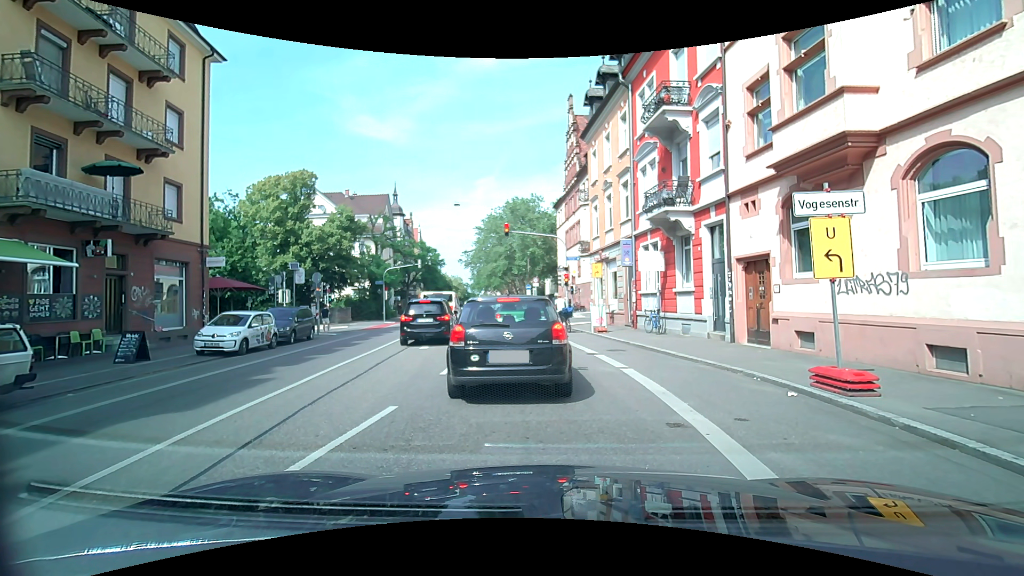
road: secondary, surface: asphalt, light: Day
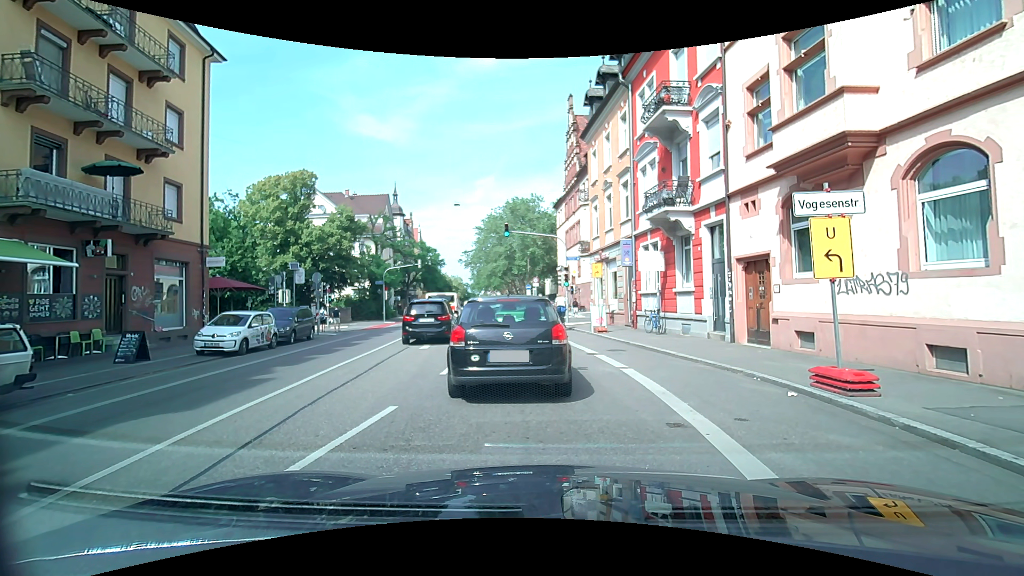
(0.0, 0.0) m; 0°
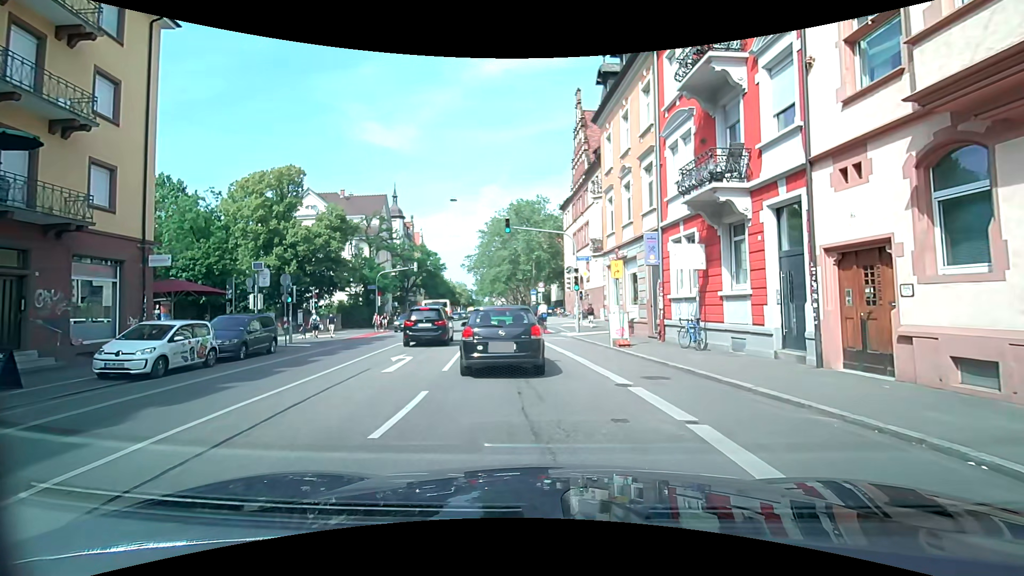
(+0.2, +4.6) m; +2°
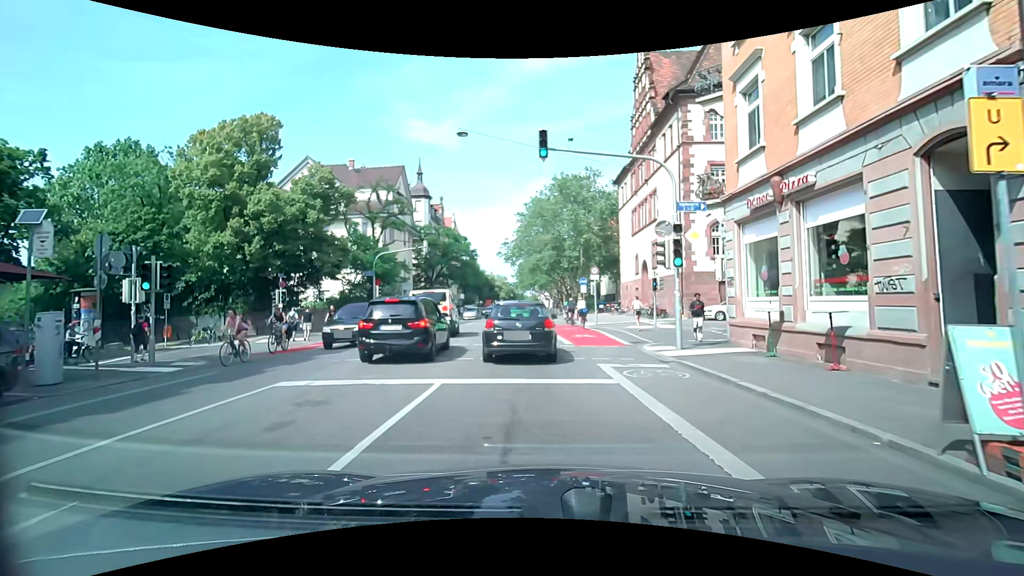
(-0.3, +13.0) m; -4°
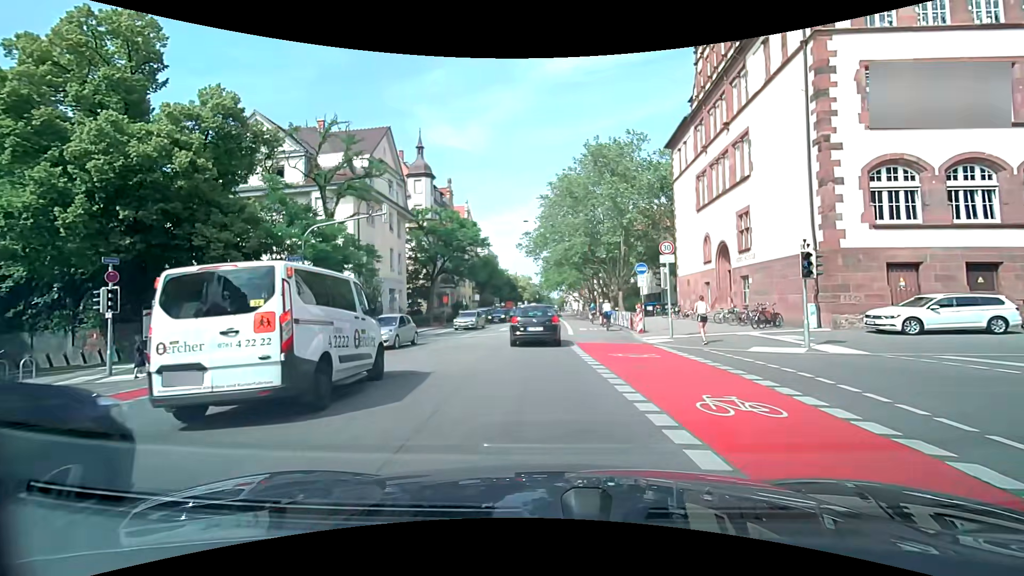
(-0.3, +14.8) m; -3°
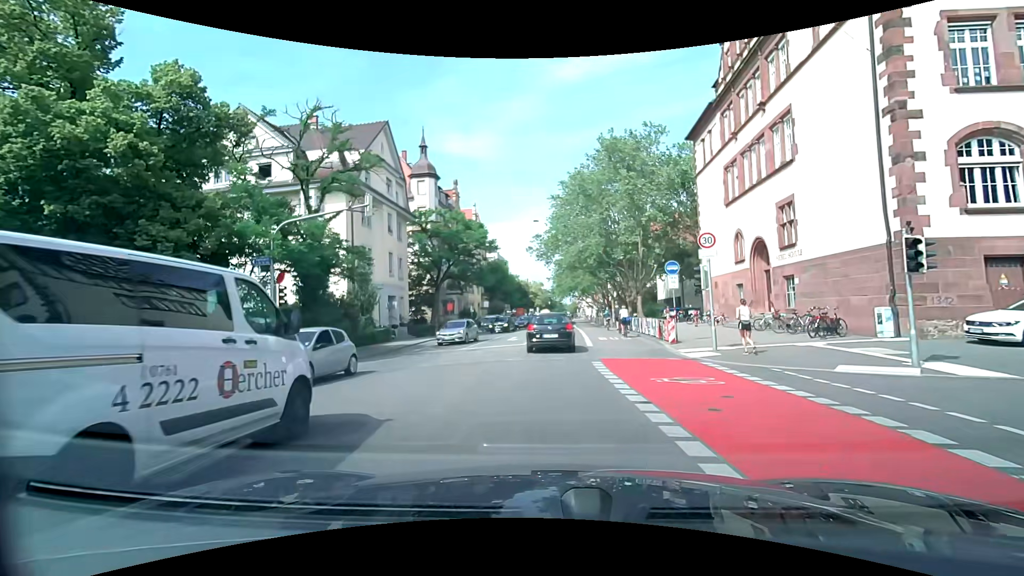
(0.0, +3.8) m; -1°
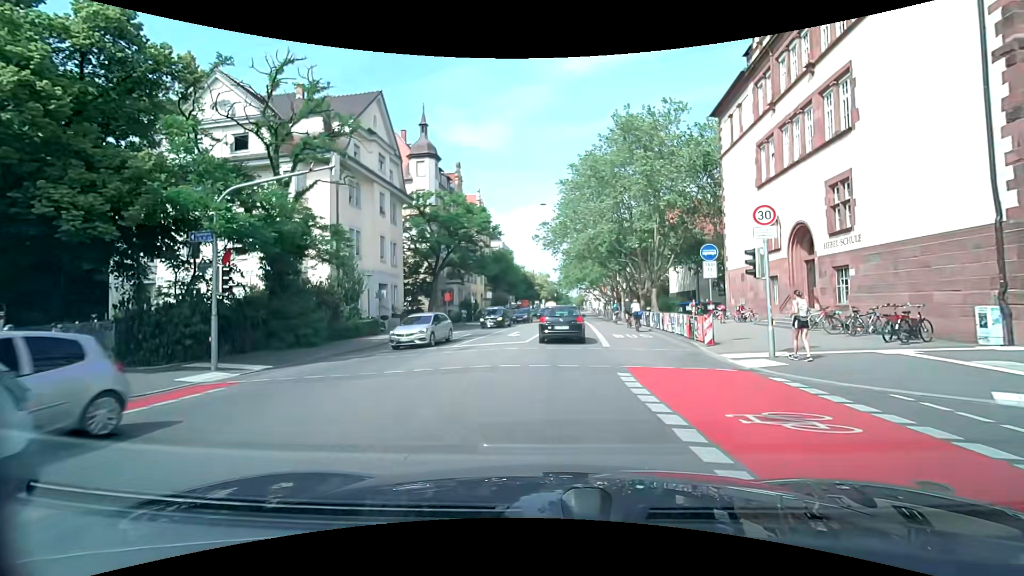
(-0.1, +3.8) m; -1°
